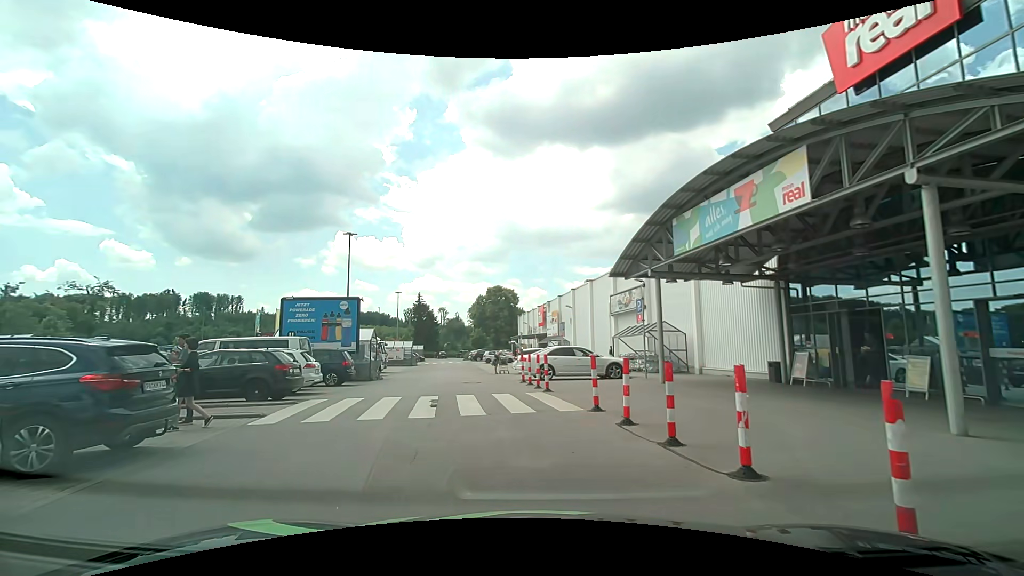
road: service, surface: asphalt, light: Day
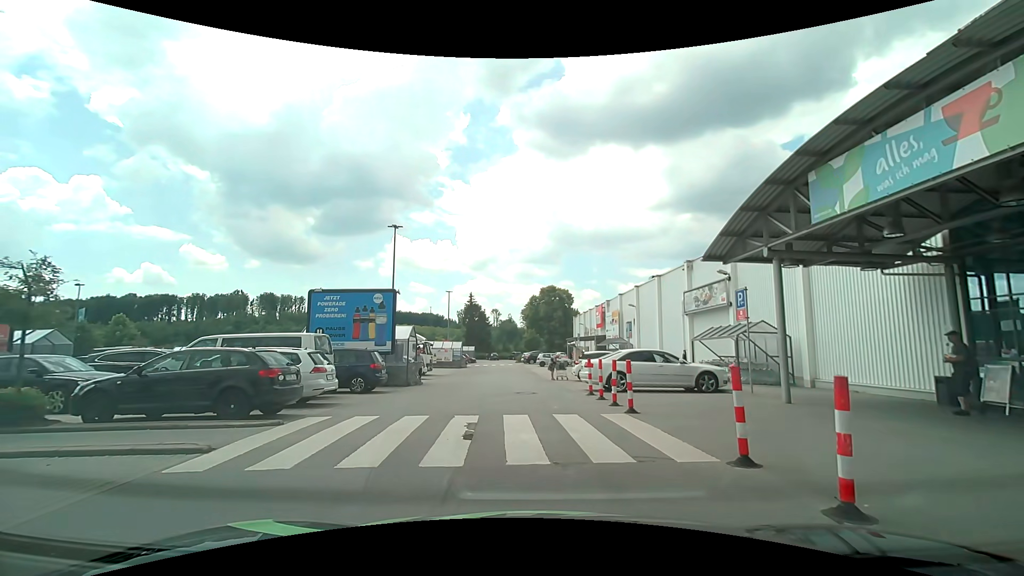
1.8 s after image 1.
(-0.3, +4.0) m; -8°
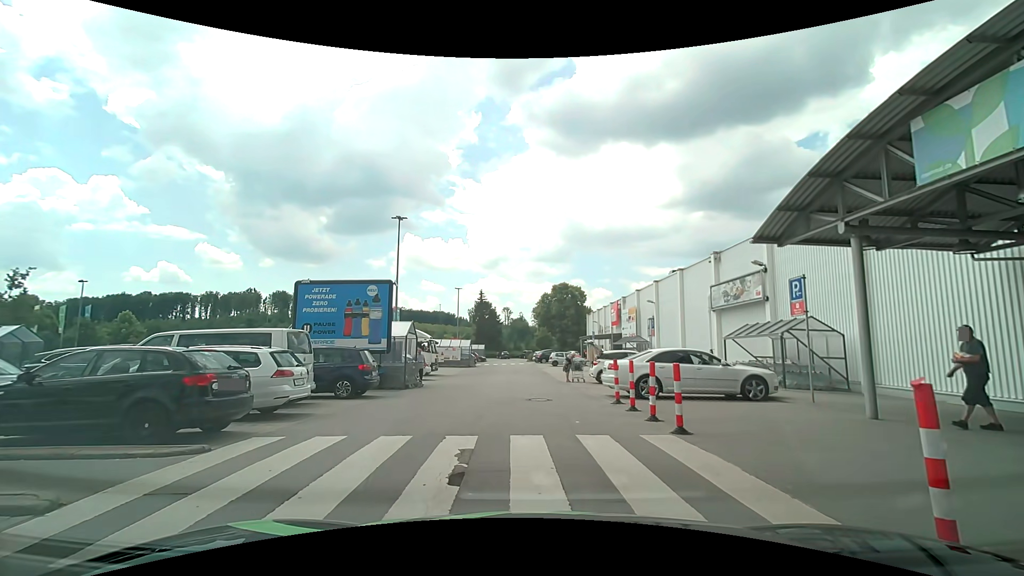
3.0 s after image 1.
(0.0, +2.5) m; +1°
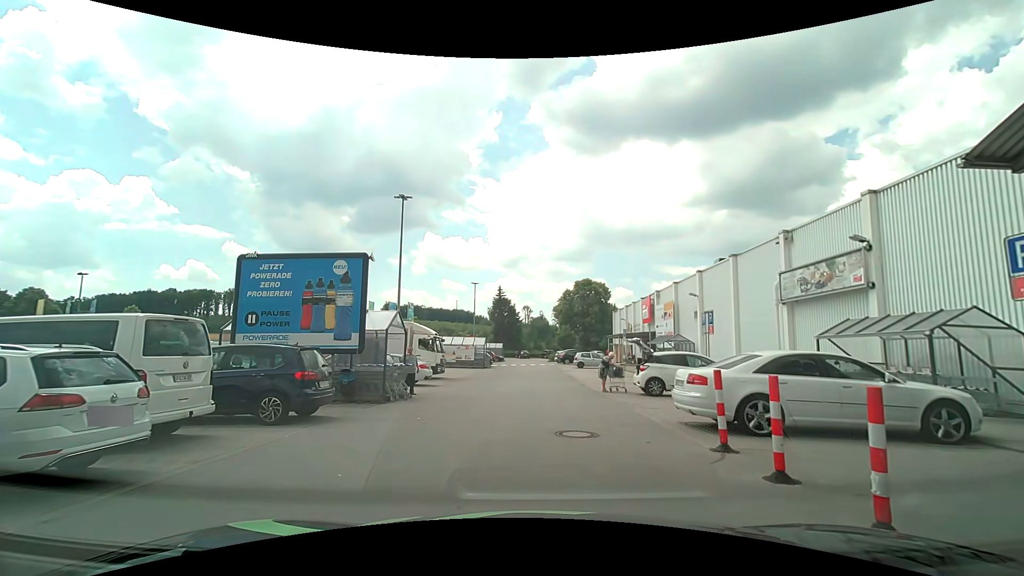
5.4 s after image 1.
(-0.2, +5.5) m; -3°
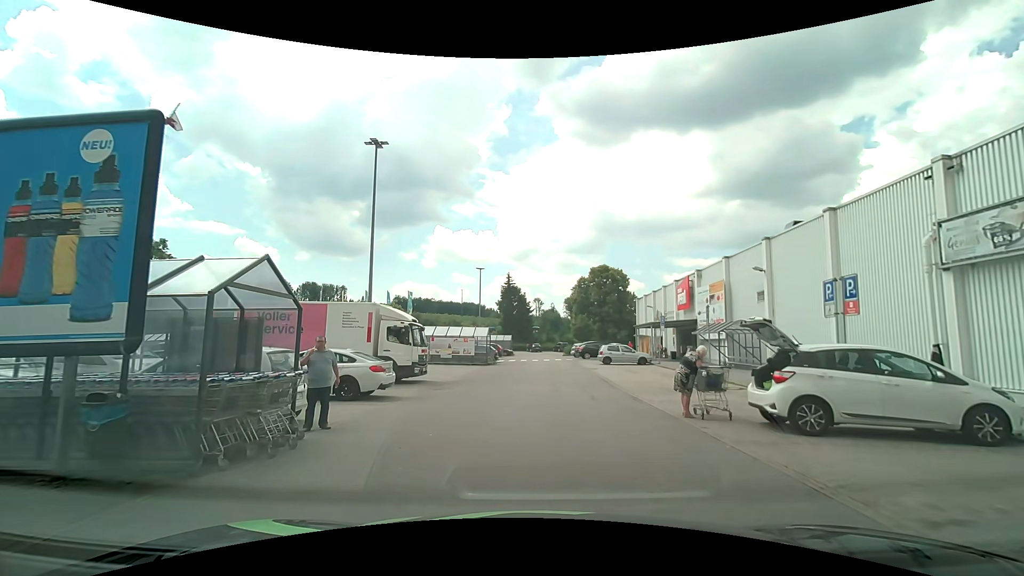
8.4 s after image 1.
(-0.2, +8.6) m; -2°
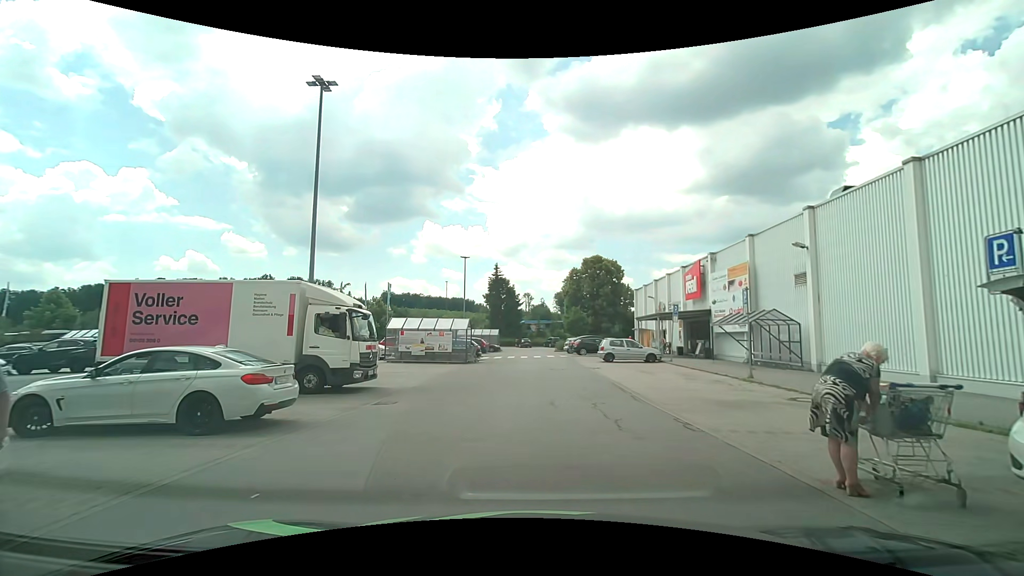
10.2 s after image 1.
(+0.1, +5.7) m; +1°
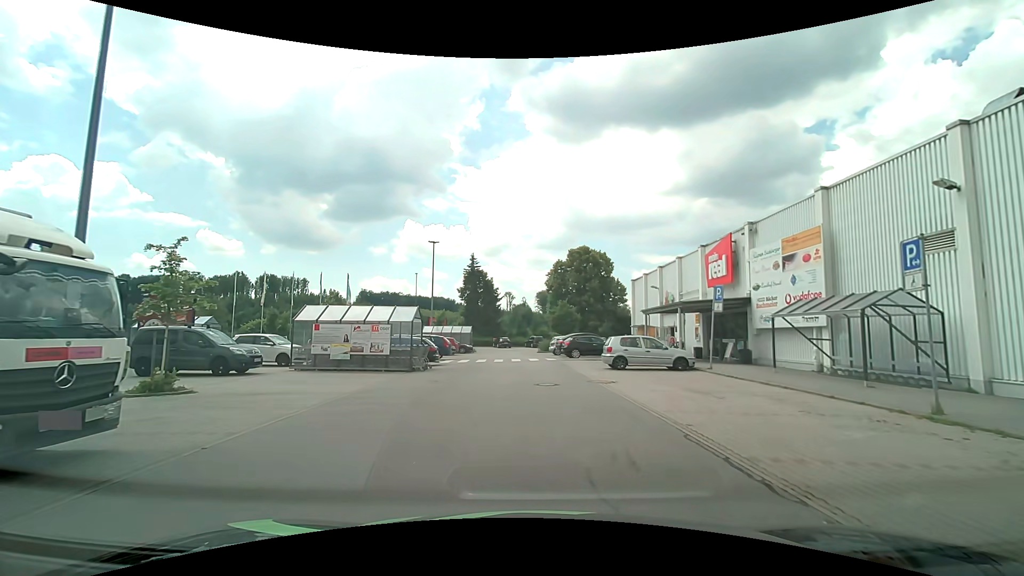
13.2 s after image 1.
(+0.3, +9.4) m; +3°
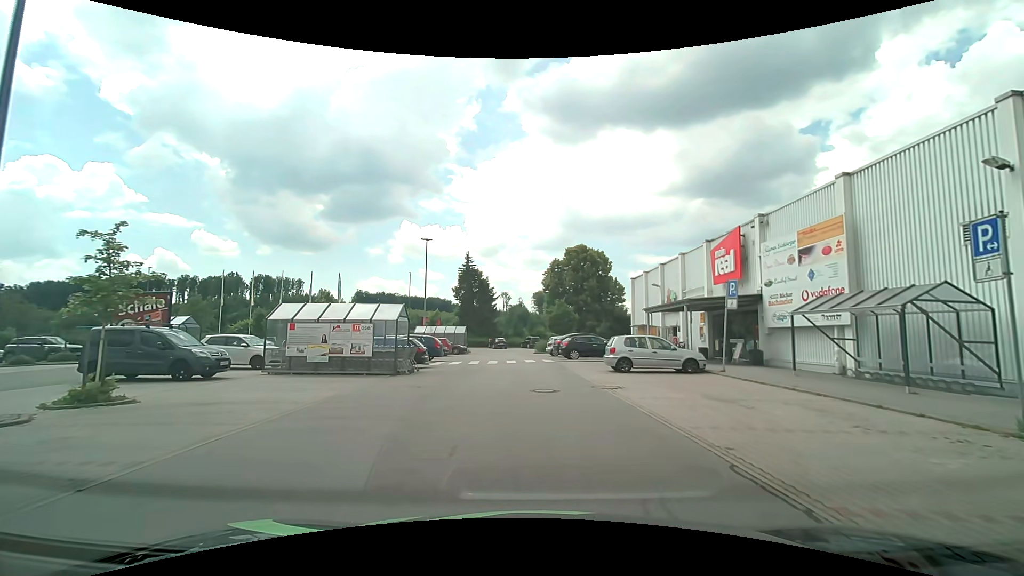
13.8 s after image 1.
(0.0, +1.7) m; 0°
